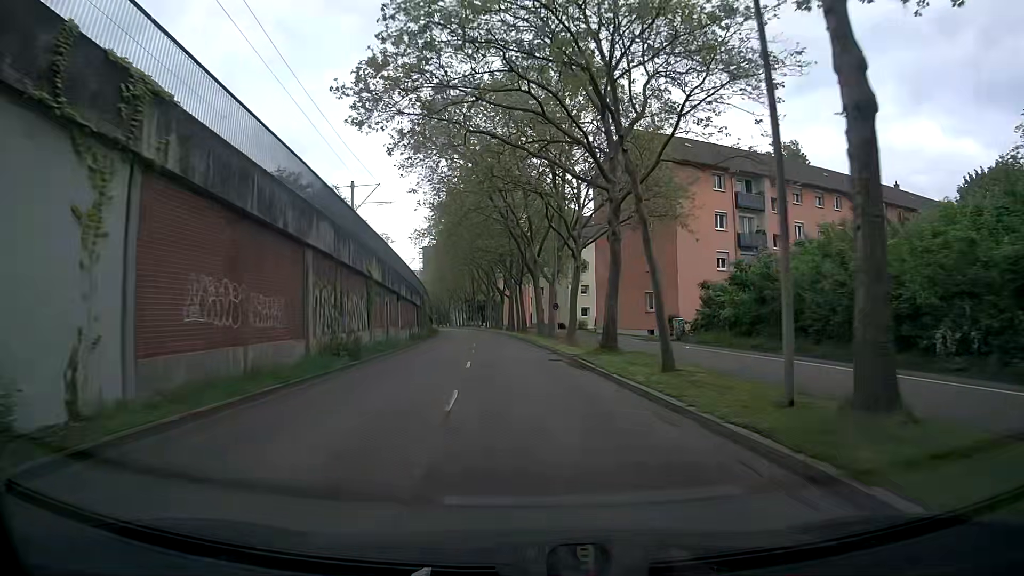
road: tertiary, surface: asphalt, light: Day
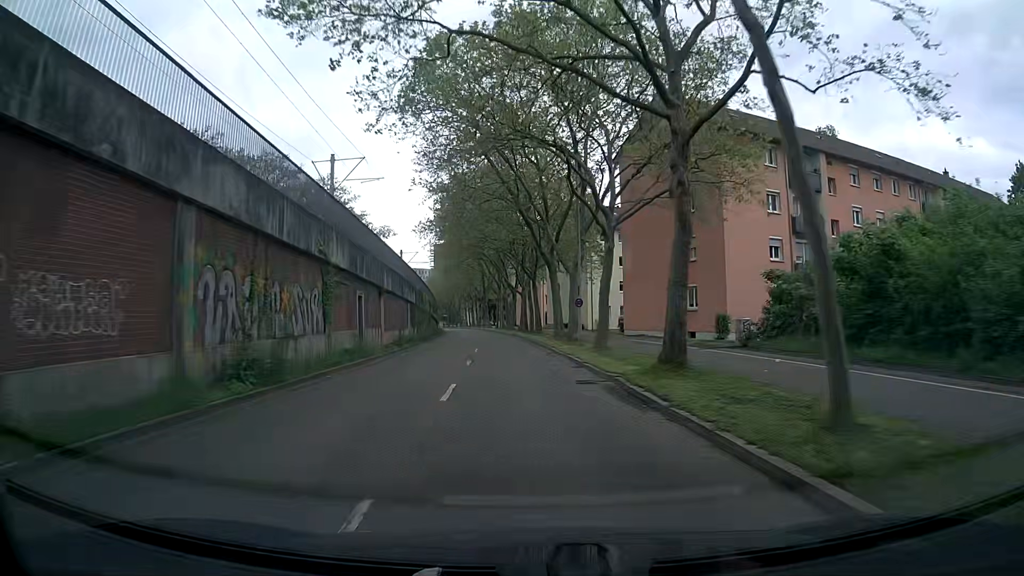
(0.0, +7.9) m; -1°
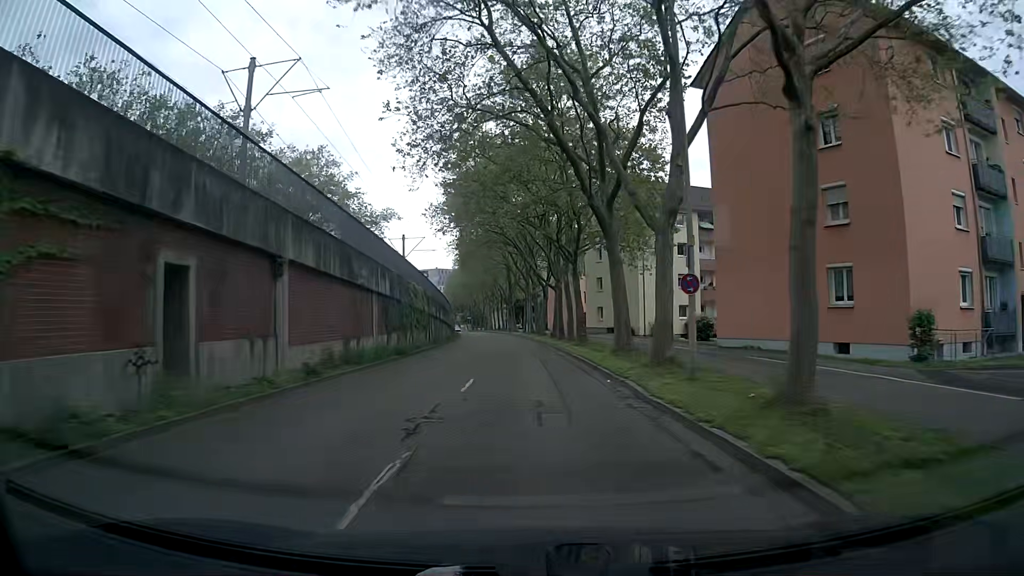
(-0.3, +15.9) m; -2°
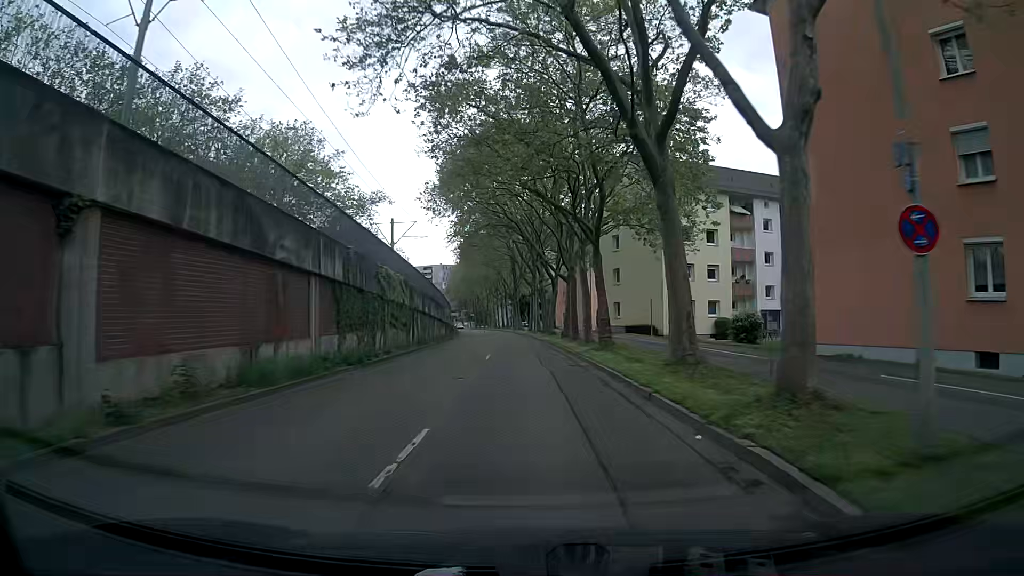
(0.0, +8.0) m; 0°
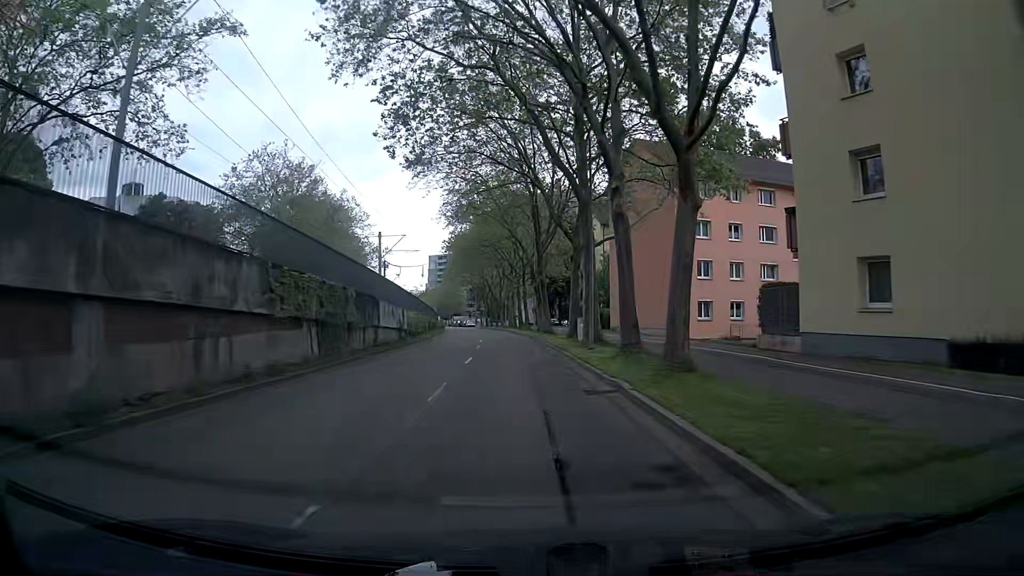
(-0.9, +40.2) m; -3°
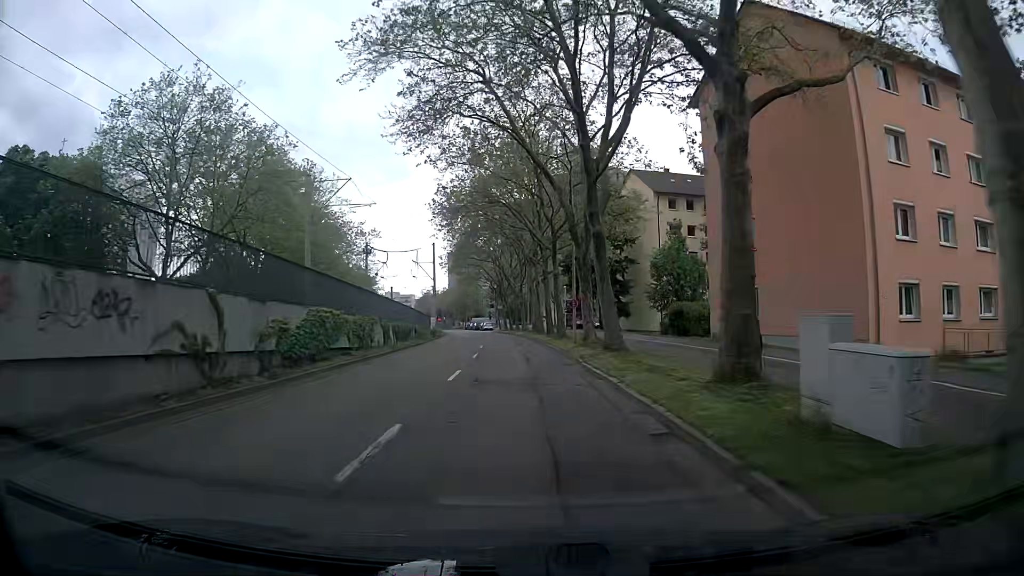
(-0.3, +23.5) m; -4°
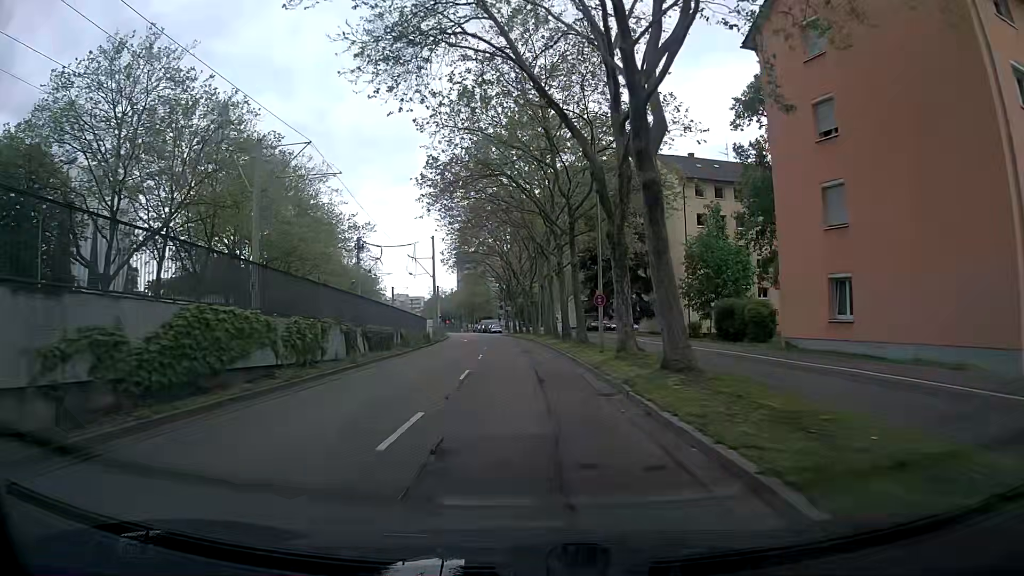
(+0.2, +7.6) m; +1°
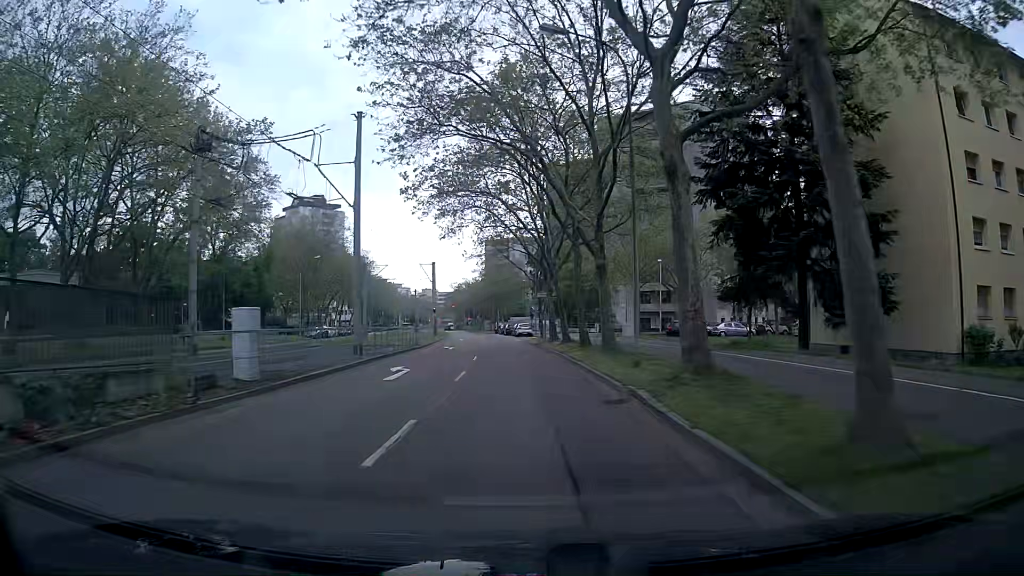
(-1.3, +37.1) m; -3°
(0, +10) (-1, +20) (-1, +30) (-2, +40) (-3, +50) (-3, +60) (-4, +70) (-5, +80) (-6, +90) (-8, +100) m
